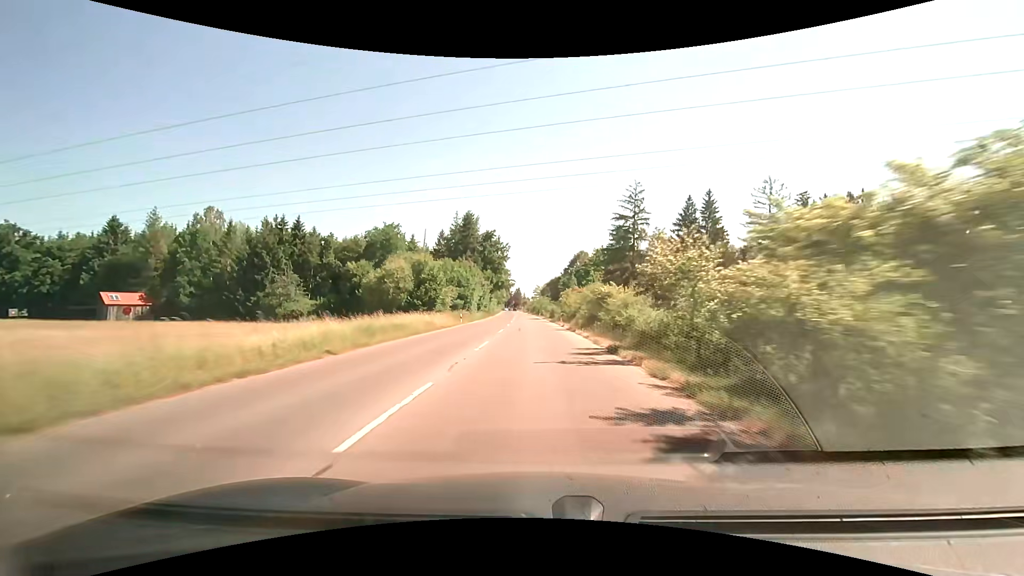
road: tertiary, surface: asphalt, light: Day
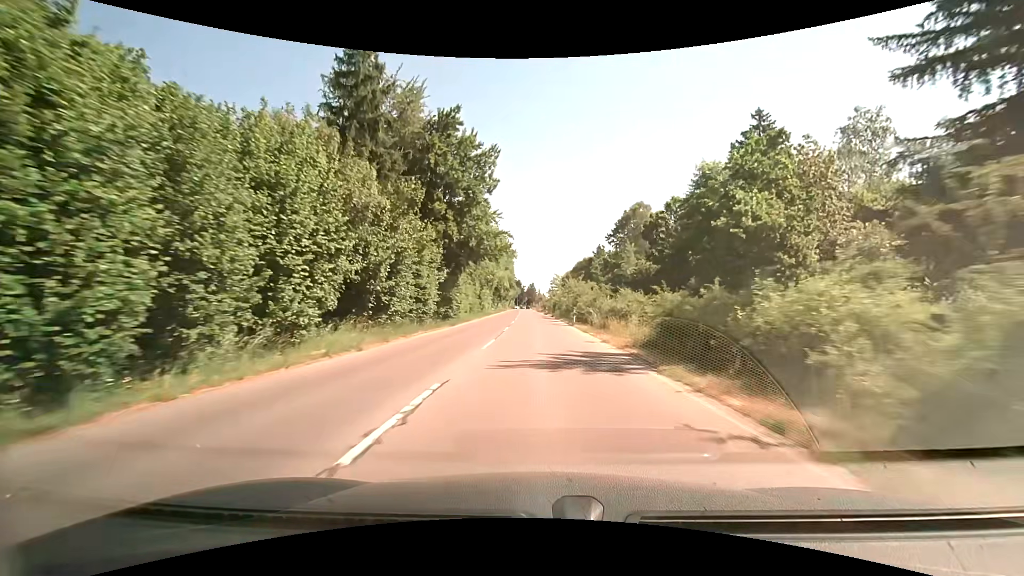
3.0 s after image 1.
(-1.1, +59.3) m; -2°
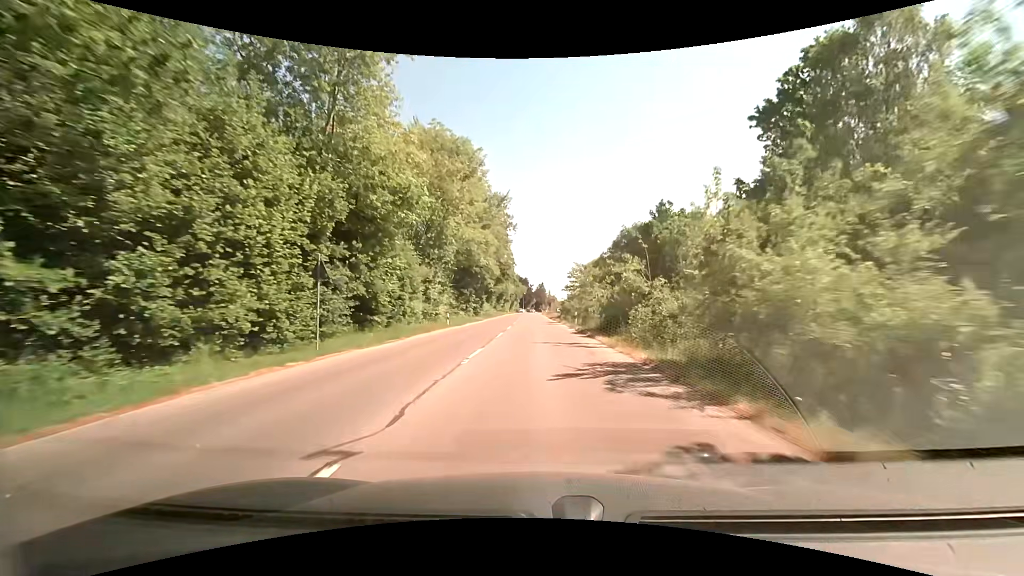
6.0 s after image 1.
(-0.3, +51.8) m; -1°
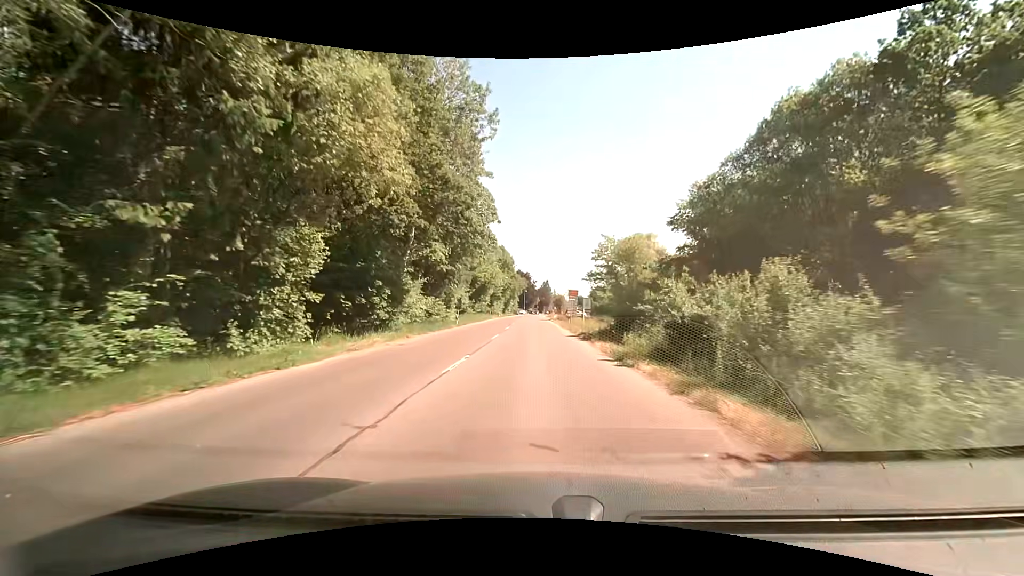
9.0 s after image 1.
(+0.1, +44.5) m; 0°
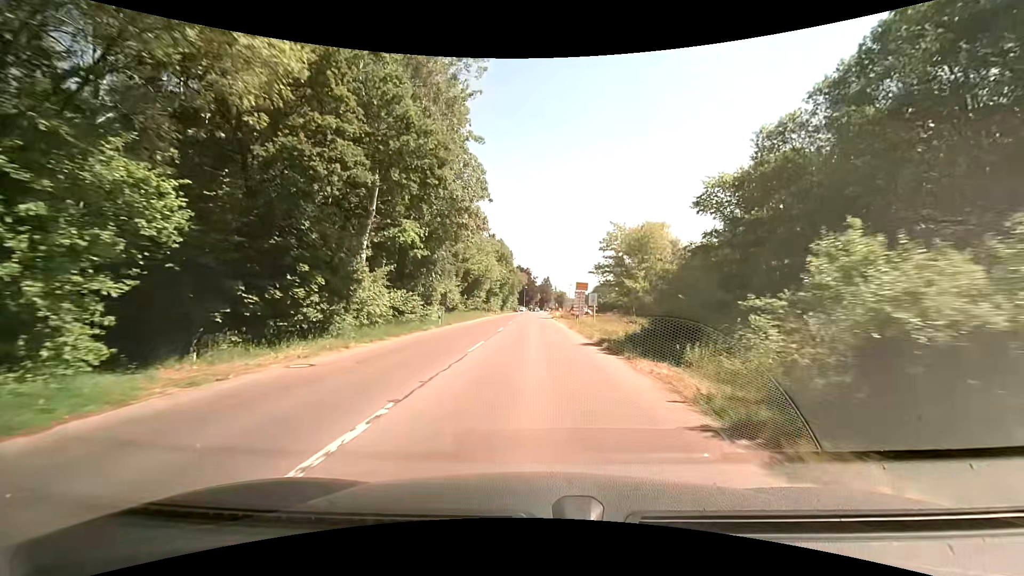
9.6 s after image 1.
(0.0, +8.0) m; 0°
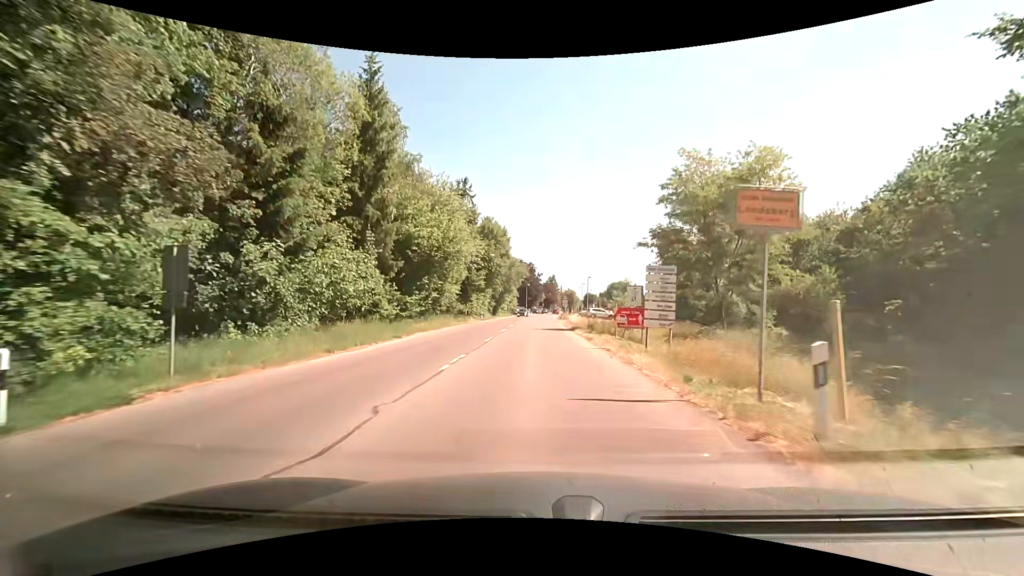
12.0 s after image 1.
(-0.2, +29.5) m; -1°
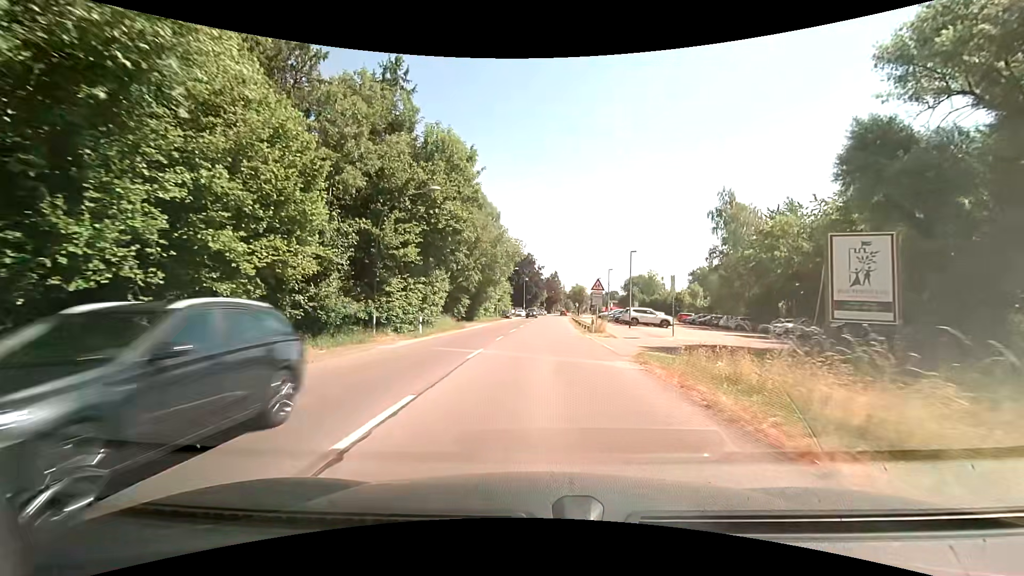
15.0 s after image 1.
(+0.3, +32.5) m; +1°
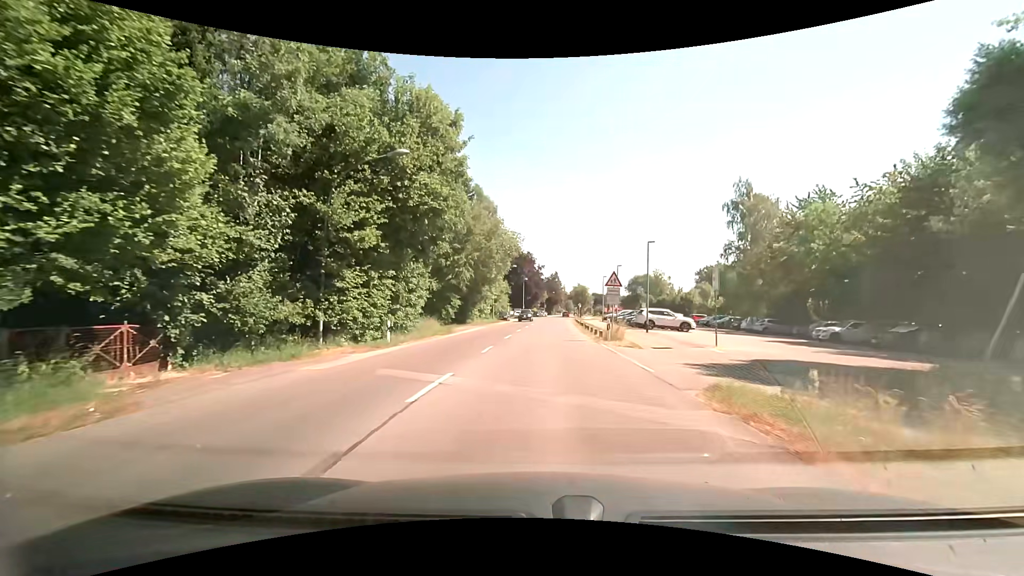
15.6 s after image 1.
(0.0, +6.2) m; -1°
(0, +10) (0, +20) (+1, +30) (+1, +40) (+1, +50) (+2, +60) (+2, +70) (+3, +80) (+5, +90) (+11, +97) m
